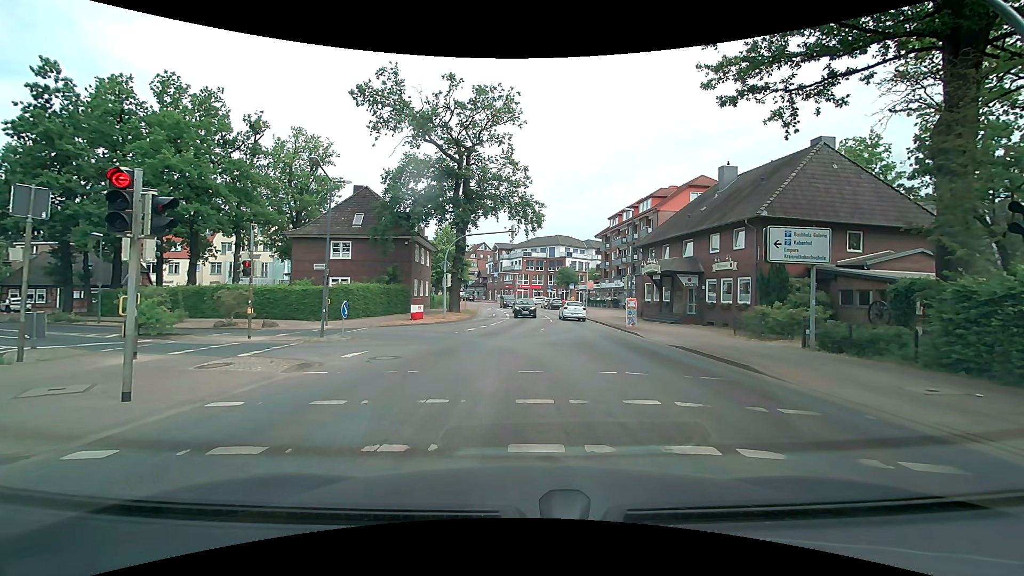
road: secondary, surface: asphalt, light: Day
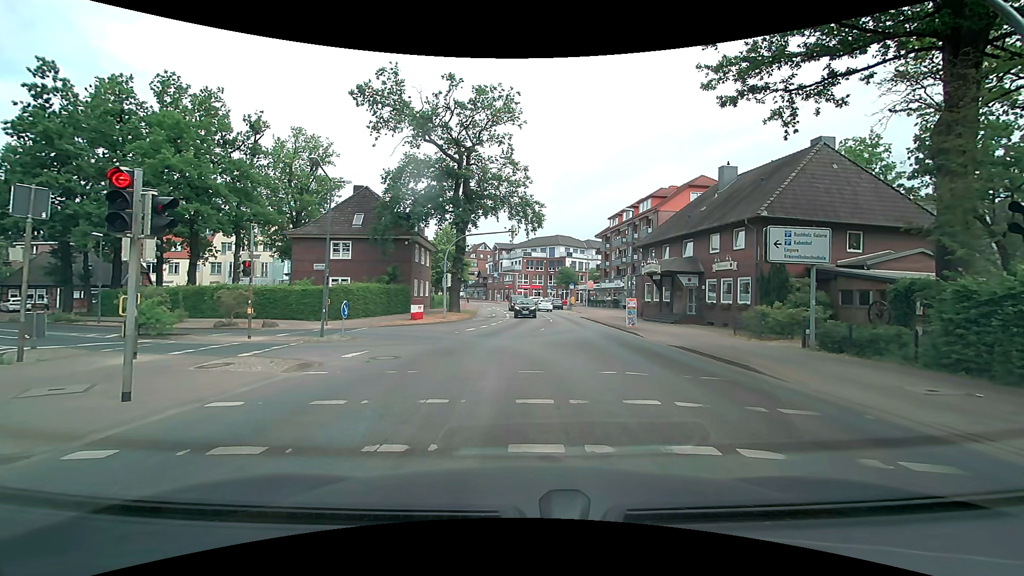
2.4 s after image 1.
(0.0, 0.0) m; 0°
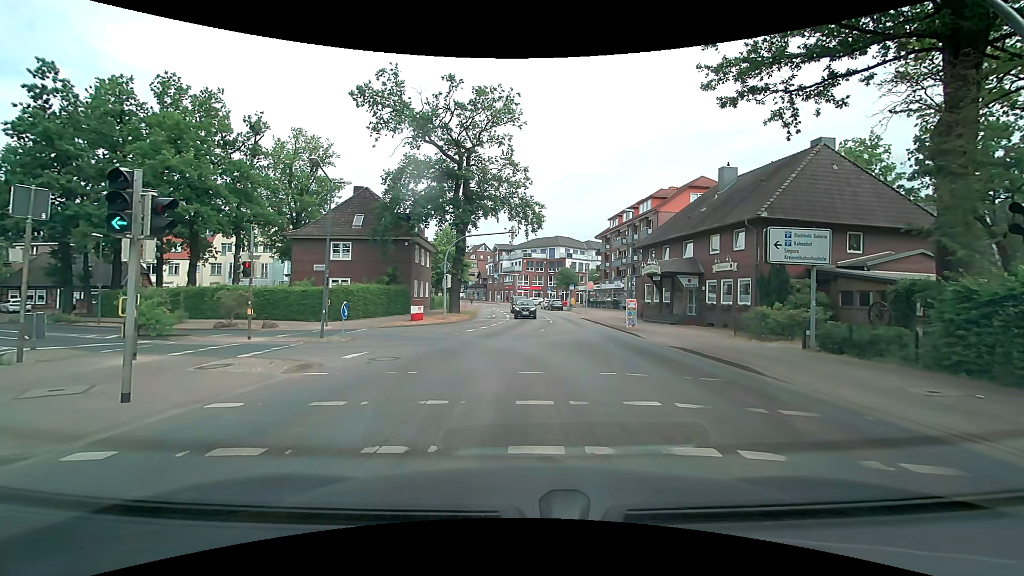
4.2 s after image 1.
(0.0, 0.0) m; 0°
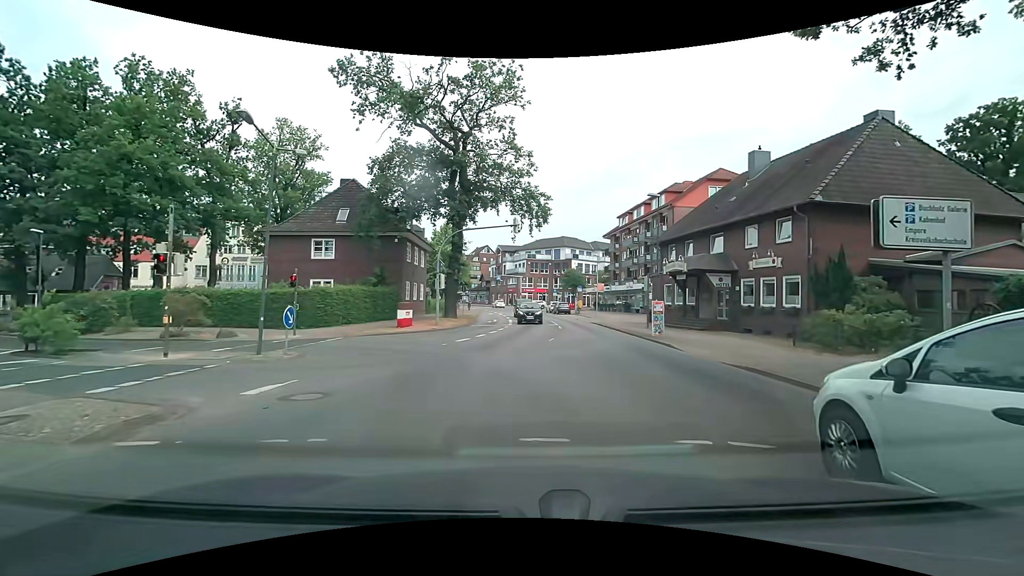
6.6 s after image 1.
(0.0, +5.1) m; -1°
